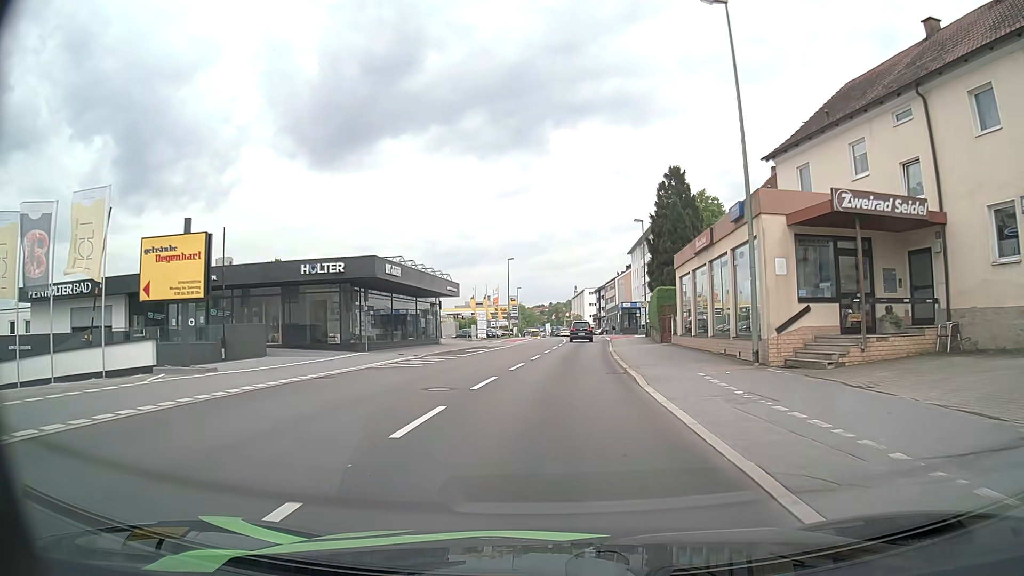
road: tertiary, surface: asphalt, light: Day
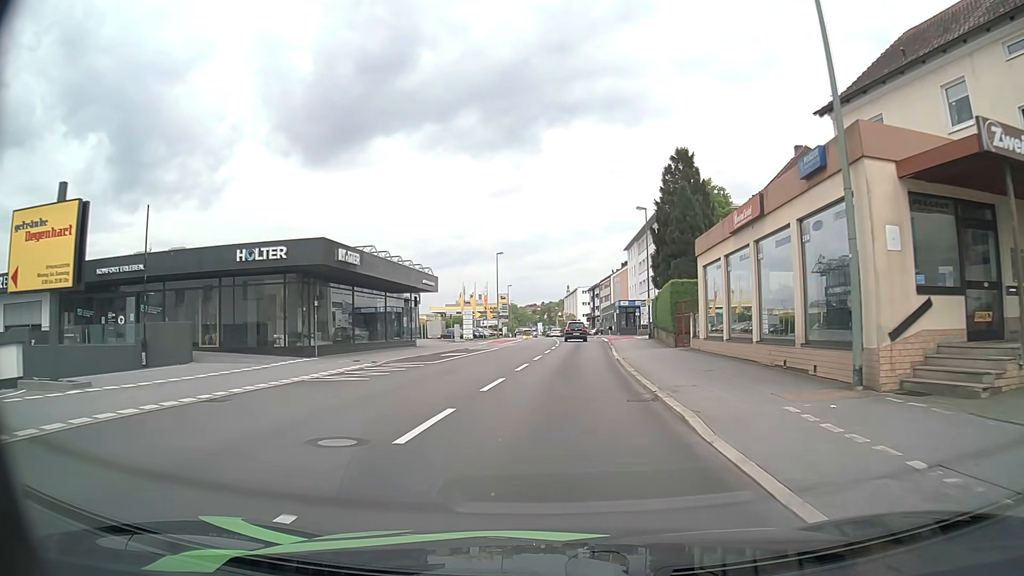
(0.0, +6.3) m; +1°
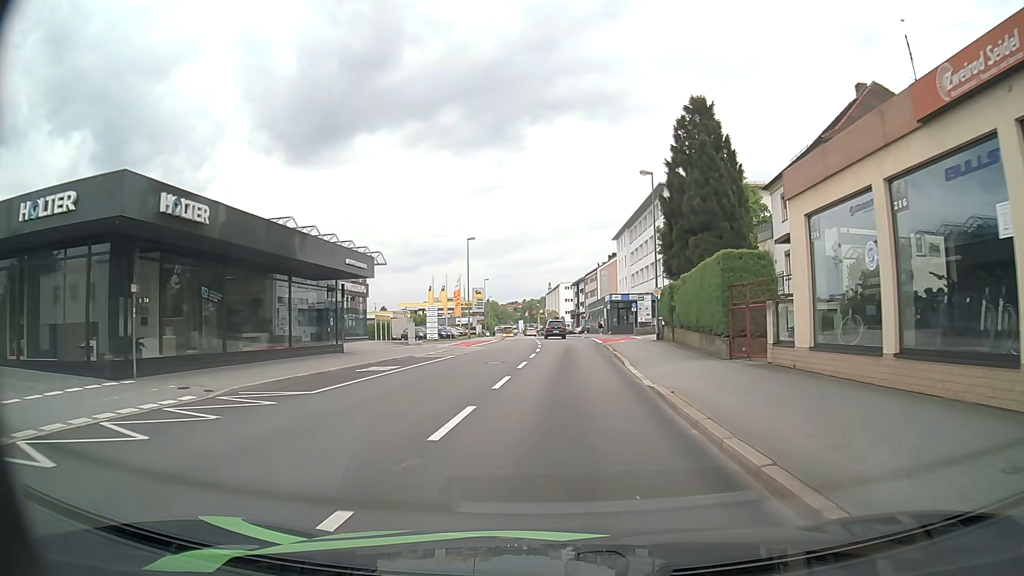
(+0.1, +11.8) m; +2°
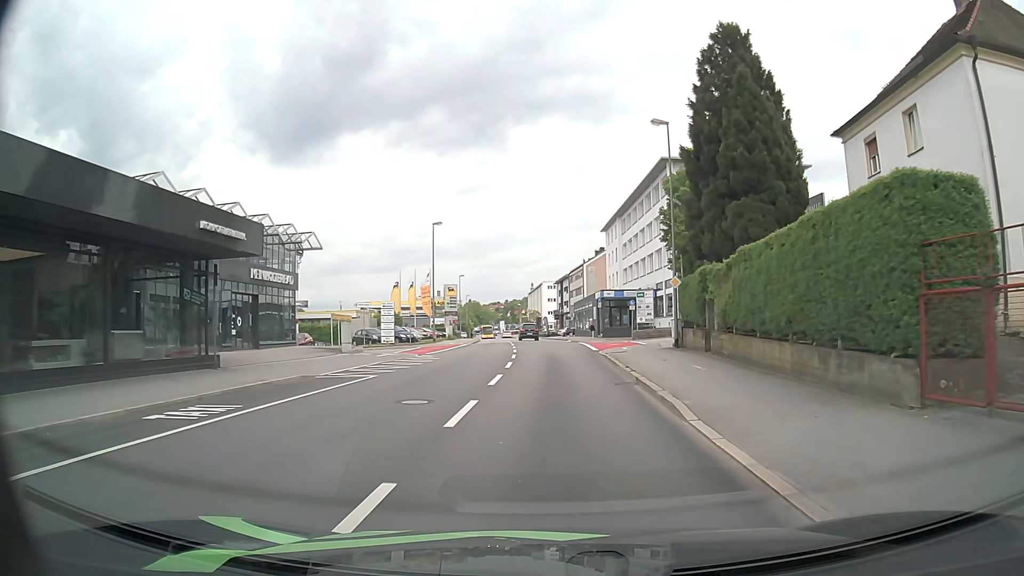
(+0.1, +10.9) m; +1°
(0, +10) (0, +20) (+1, +30) (+2, +40) (+11, +44) (+21, +45) (+31, +45) (+41, +45) (+51, +44) (+60, +44) m
